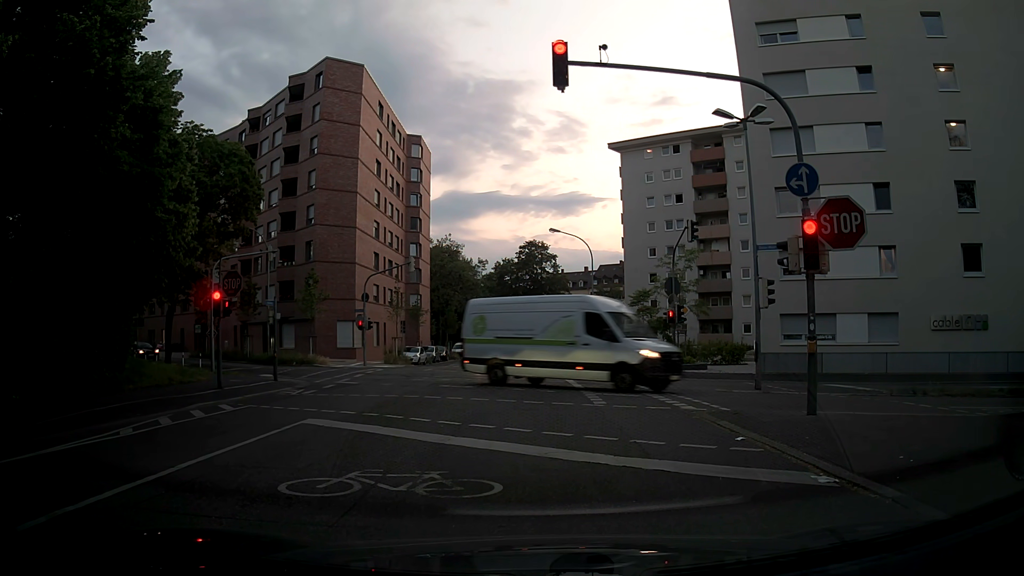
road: tertiary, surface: asphalt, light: Sunrise
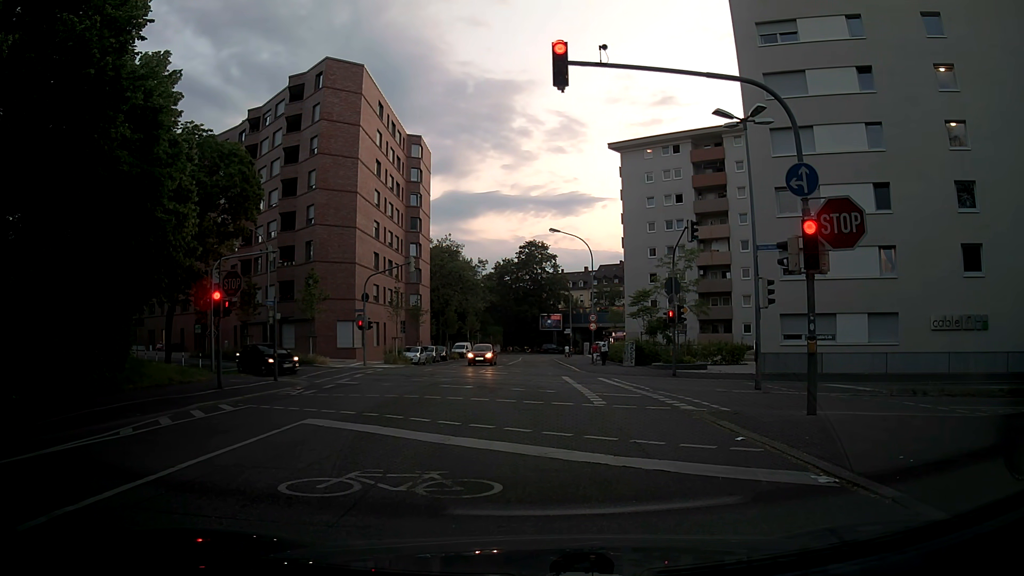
(0.0, 0.0) m; 0°
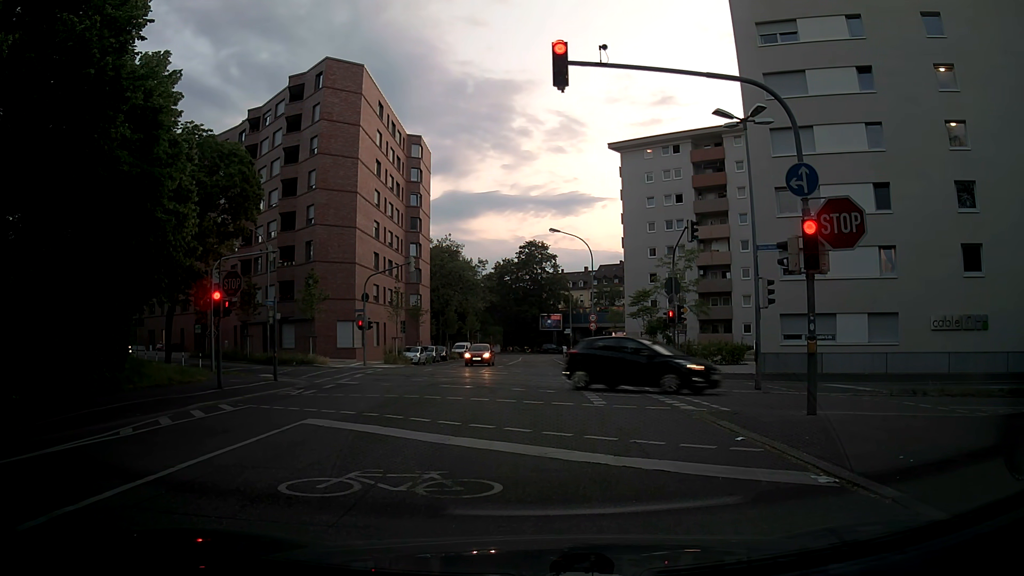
(0.0, 0.0) m; 0°
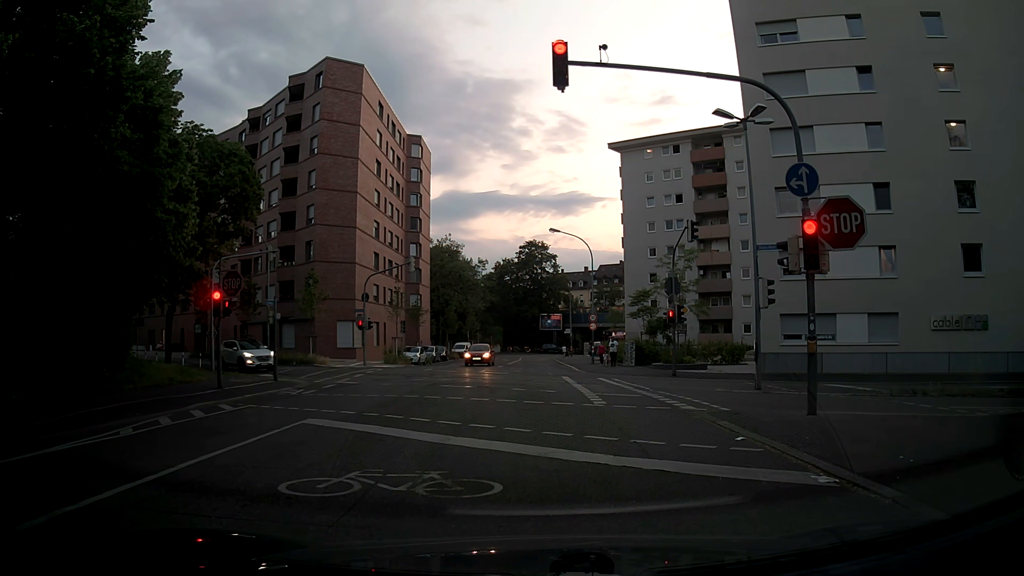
(0.0, 0.0) m; 0°
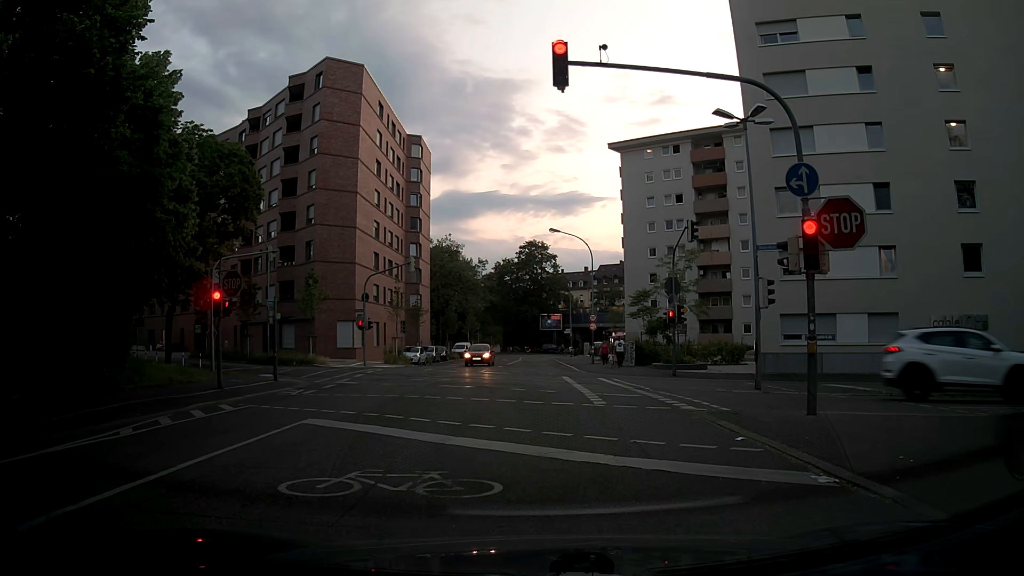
(0.0, 0.0) m; 0°
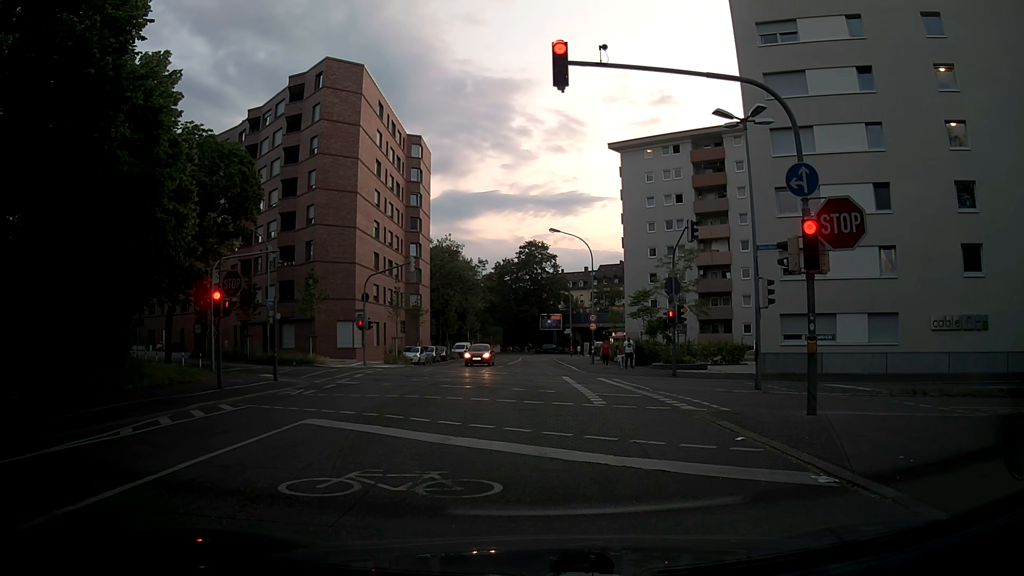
(0.0, 0.0) m; 0°
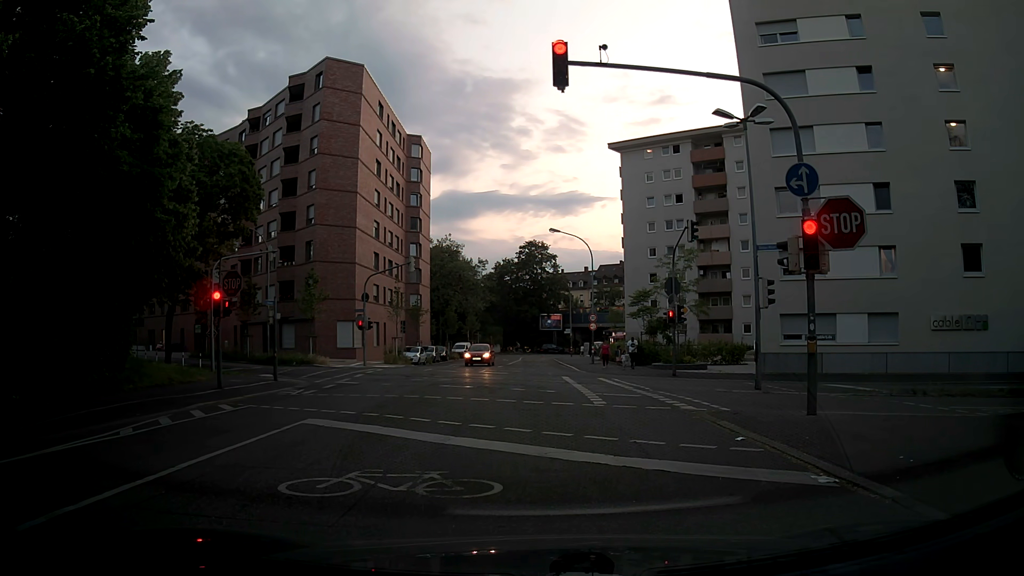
(0.0, 0.0) m; 0°
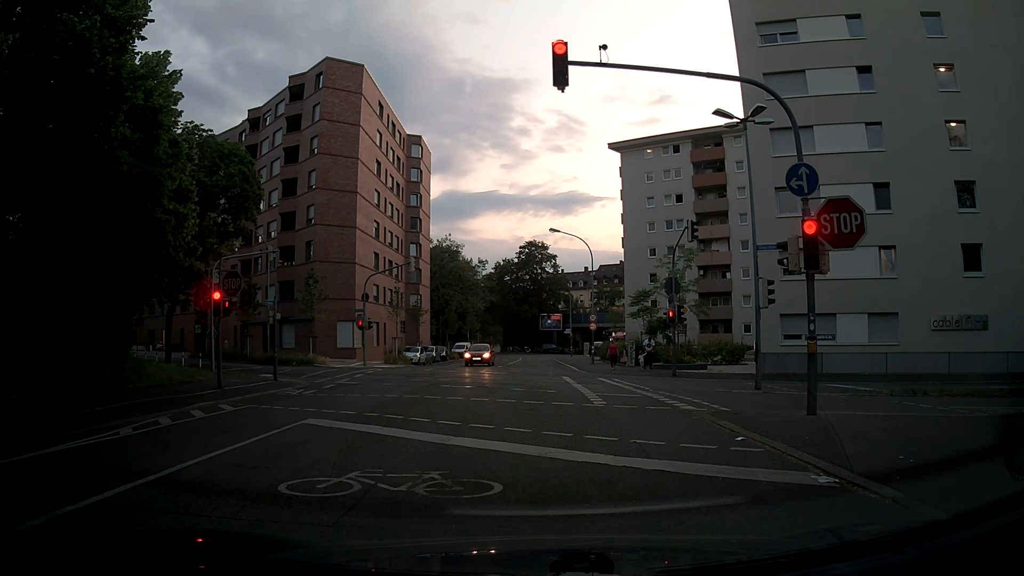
(0.0, 0.0) m; 0°
